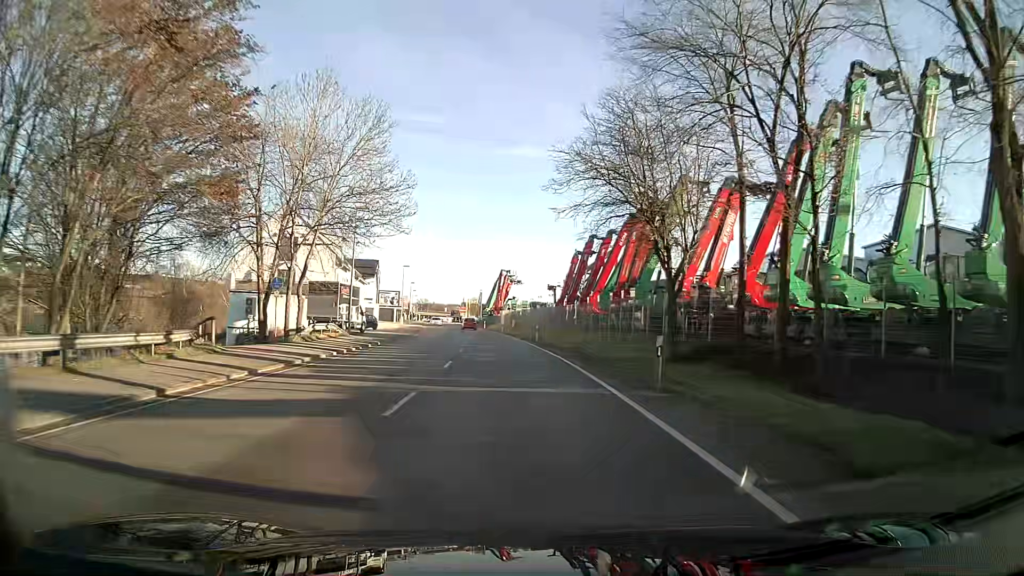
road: primary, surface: asphalt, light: Day
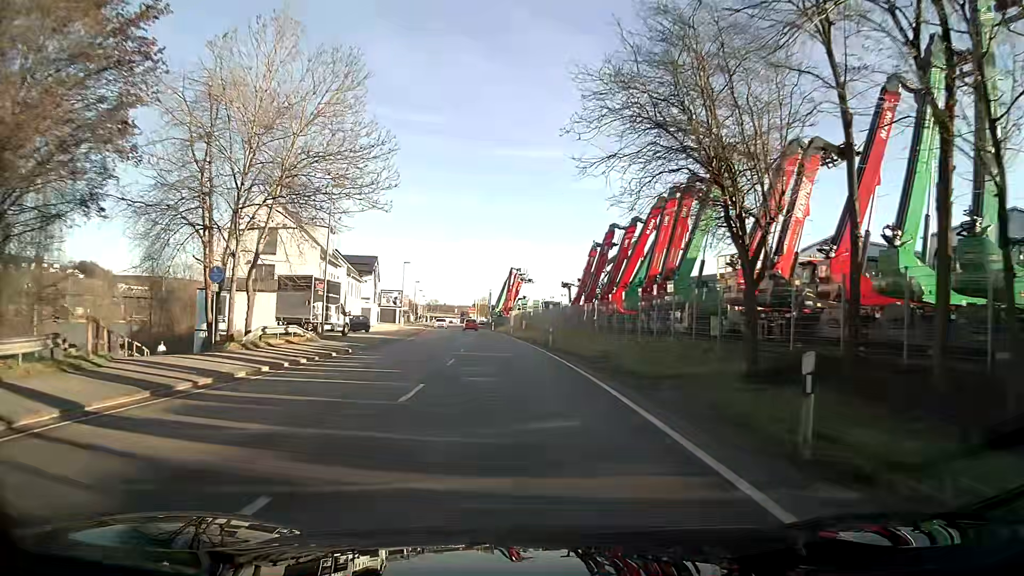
(0.0, +7.5) m; 0°
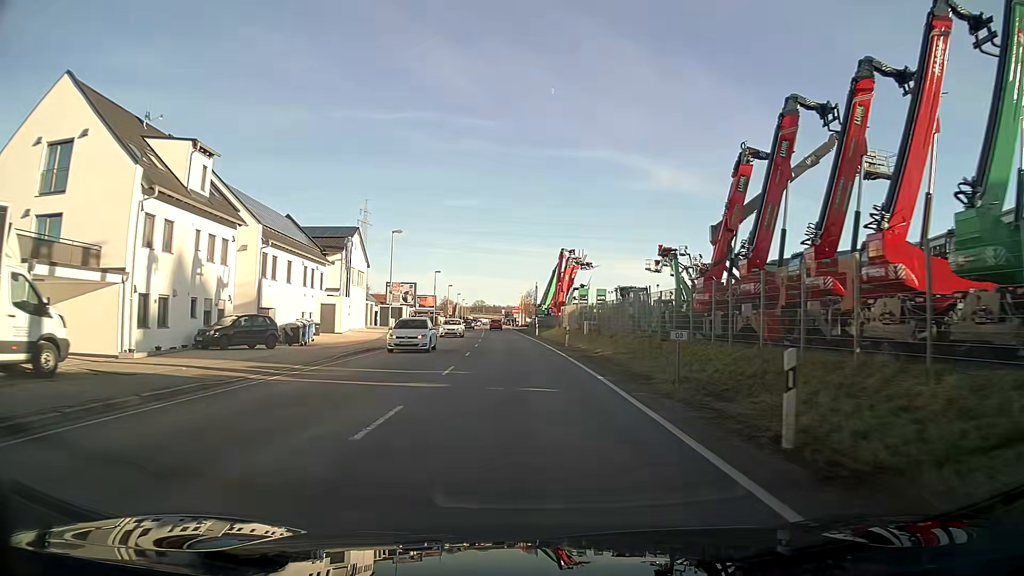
(-1.6, +30.7) m; -5°
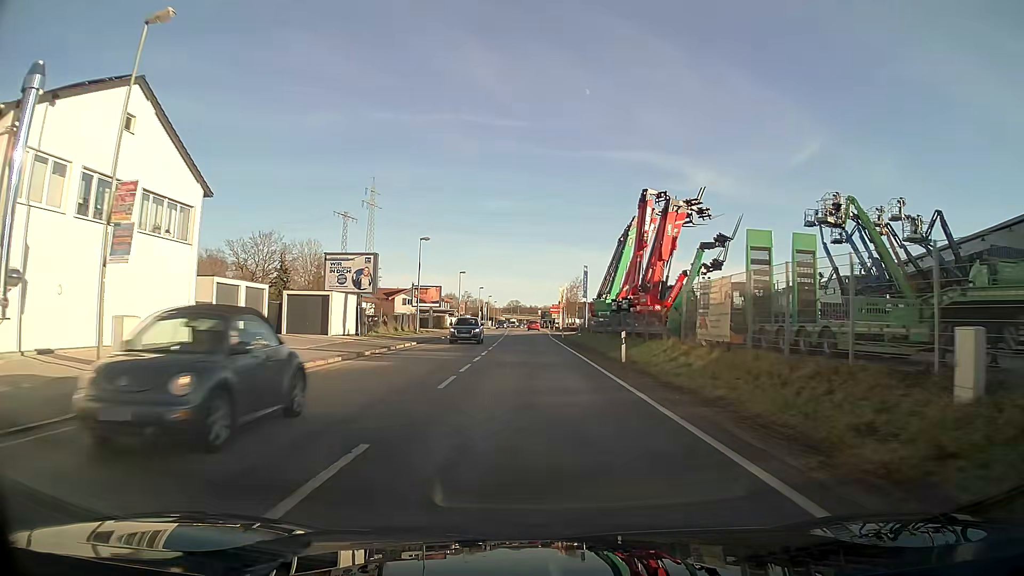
(-1.3, +39.7) m; -3°
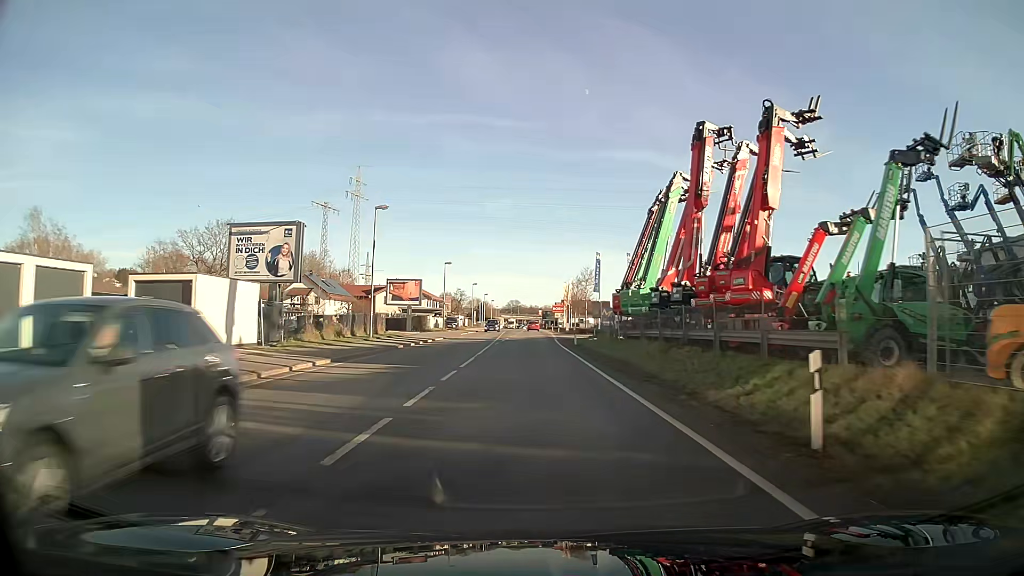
(0.0, +16.2) m; 0°
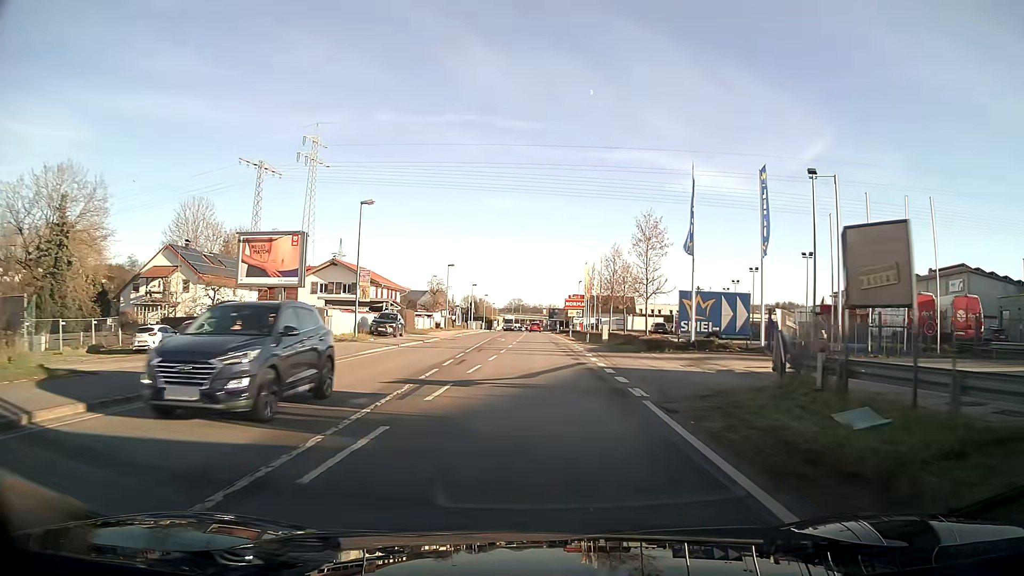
(-0.1, +39.9) m; 0°
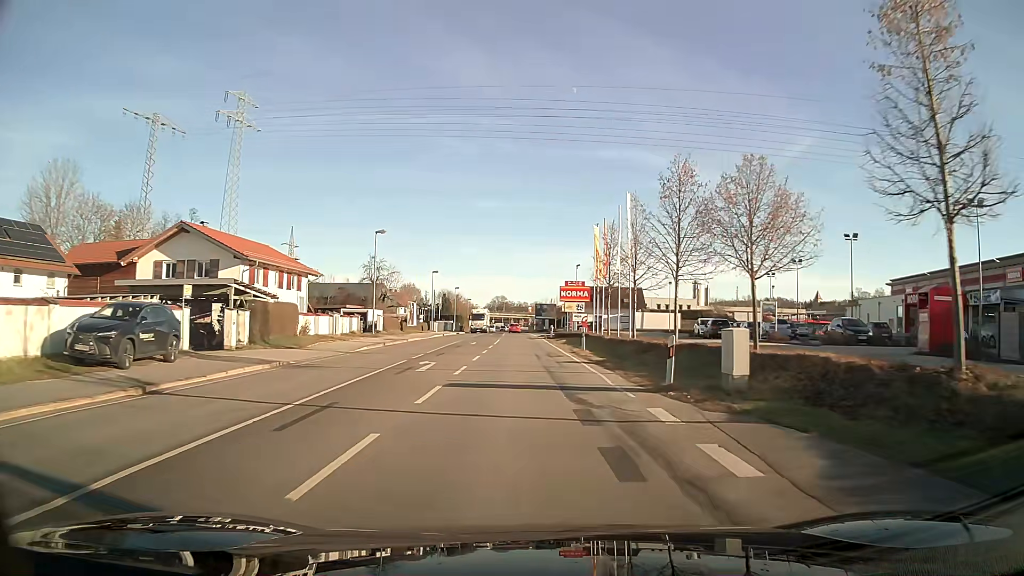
(+0.3, +30.5) m; +1°
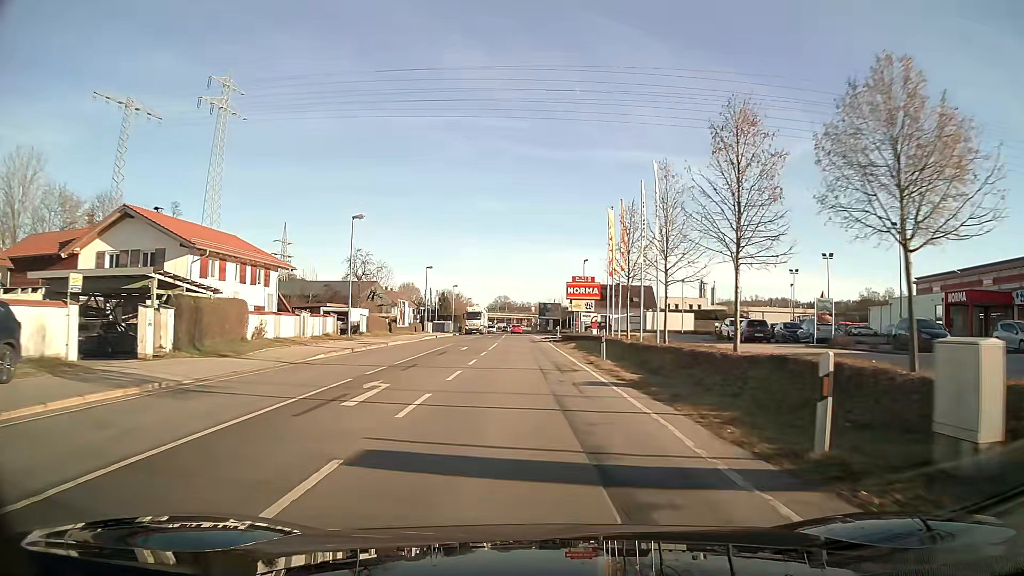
(0.0, +7.5) m; 0°
(0, +10) (0, +20) (0, +30) (-1, +40) (-1, +50) (-1, +60) (-1, +70) (-2, +80) (-2, +90) (-2, +100) m
